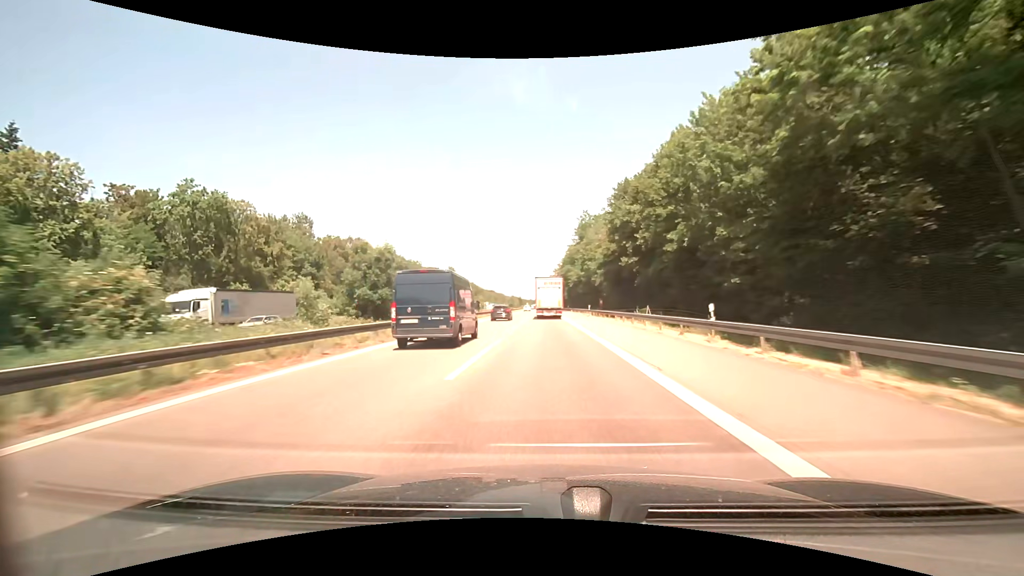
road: motorway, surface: asphalt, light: Day
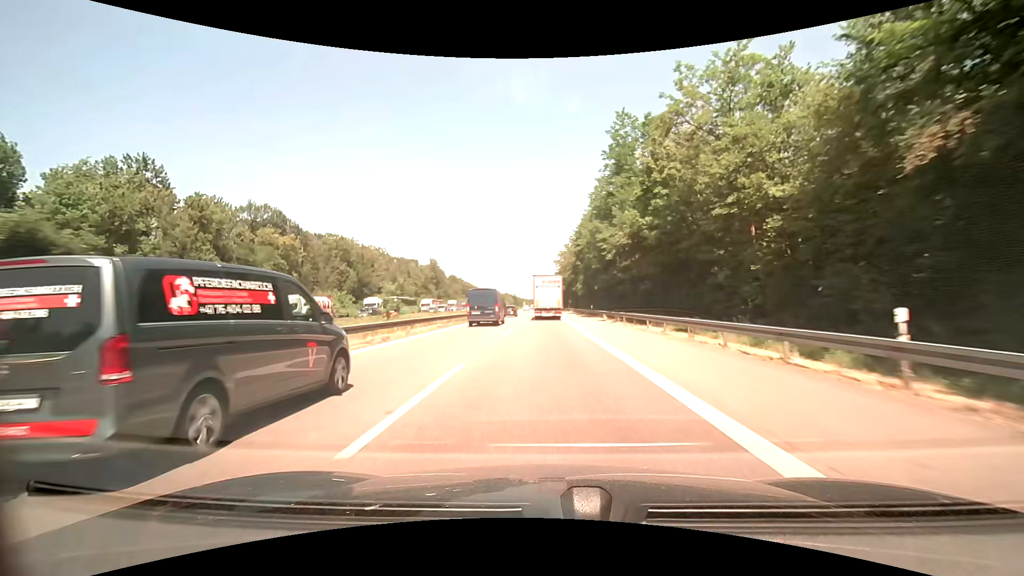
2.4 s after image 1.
(0.0, +57.3) m; 0°
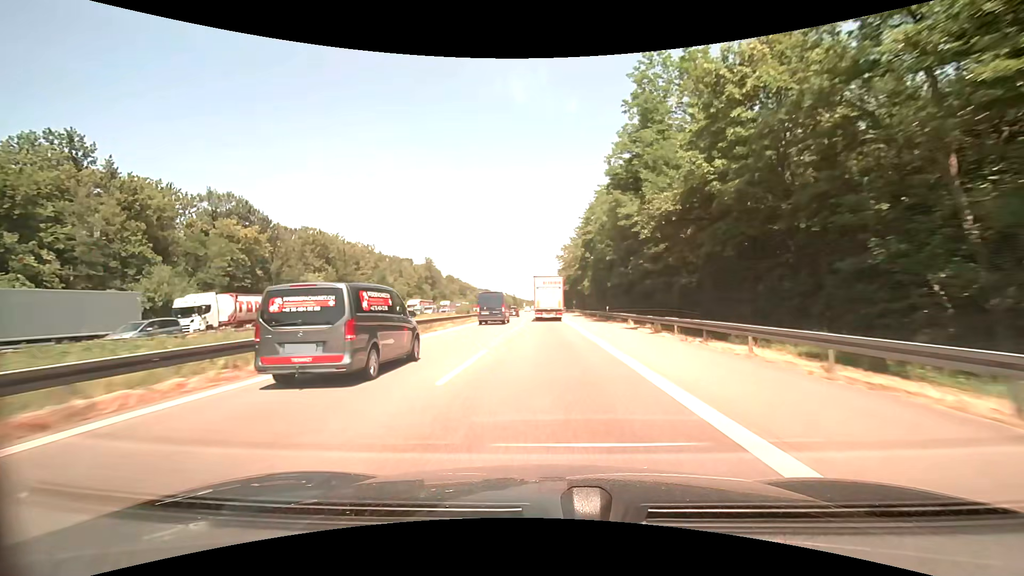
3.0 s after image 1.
(0.0, +13.9) m; 0°
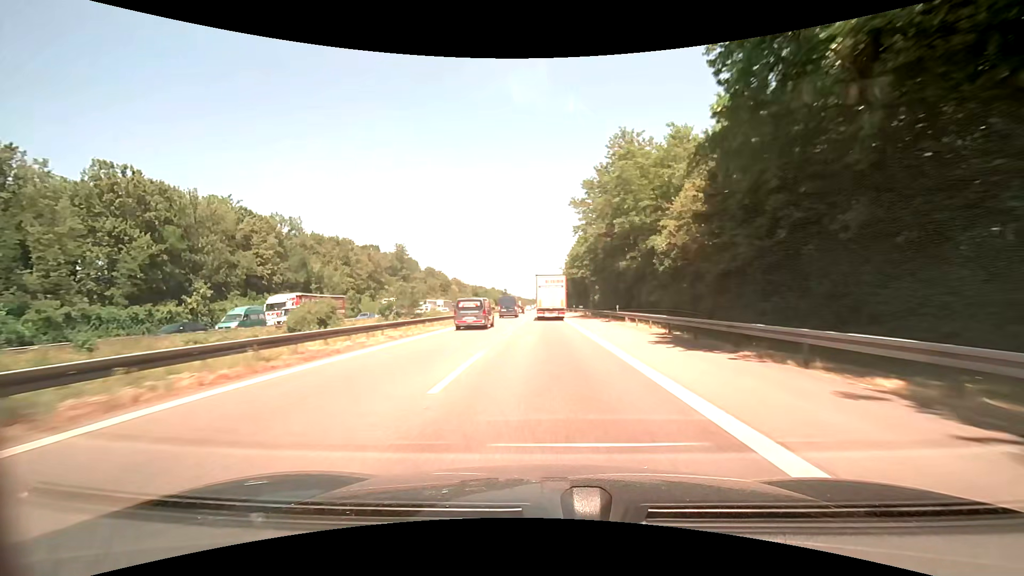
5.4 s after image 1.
(-0.1, +55.1) m; 0°
(0, +10) (0, +20) (0, +30) (0, +40) (0, +50) (0, +60) (0, +70) (0, +80) (0, +90) (0, +100) m
